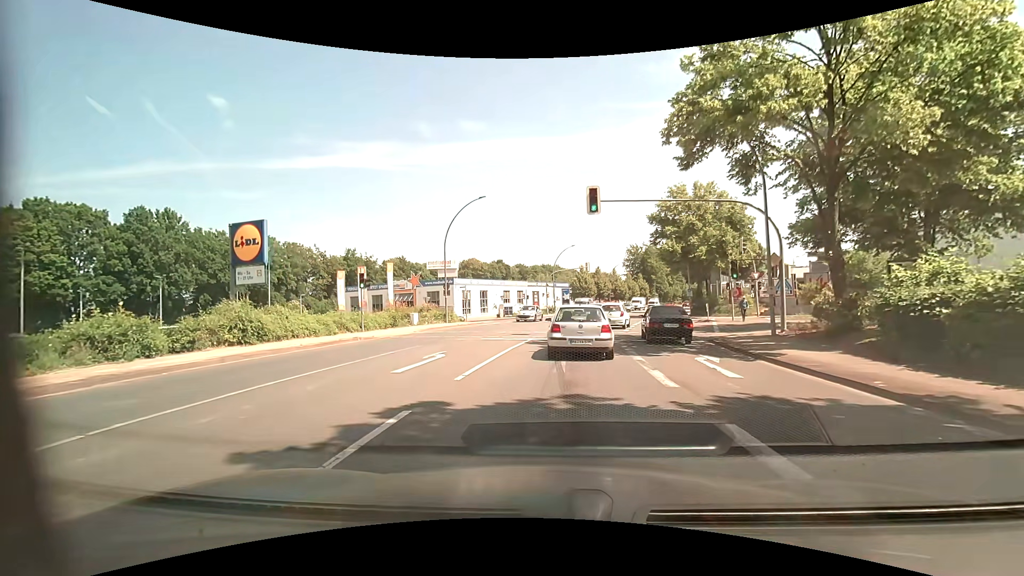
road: primary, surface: asphalt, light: Day
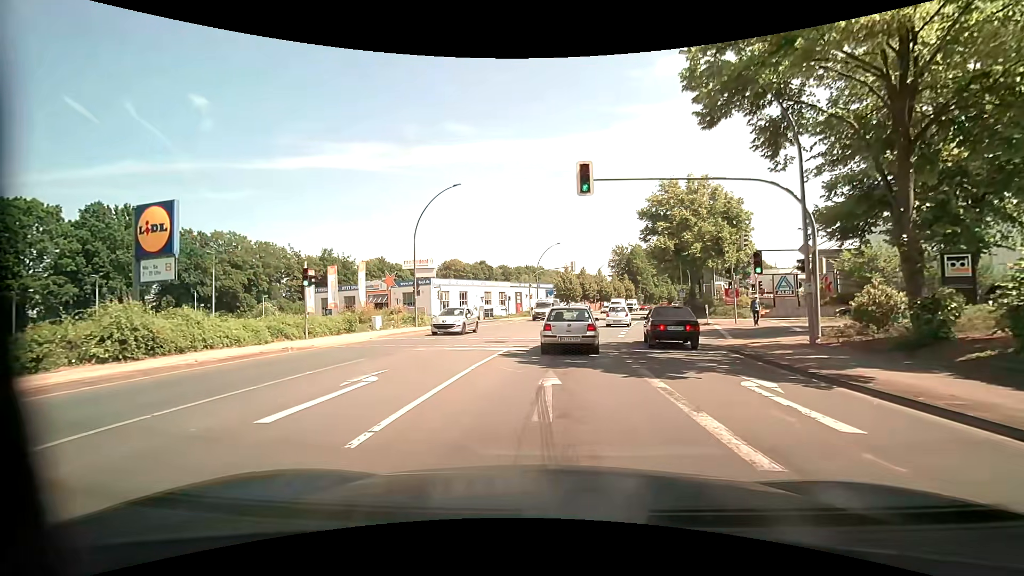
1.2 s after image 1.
(0.0, +4.6) m; 0°
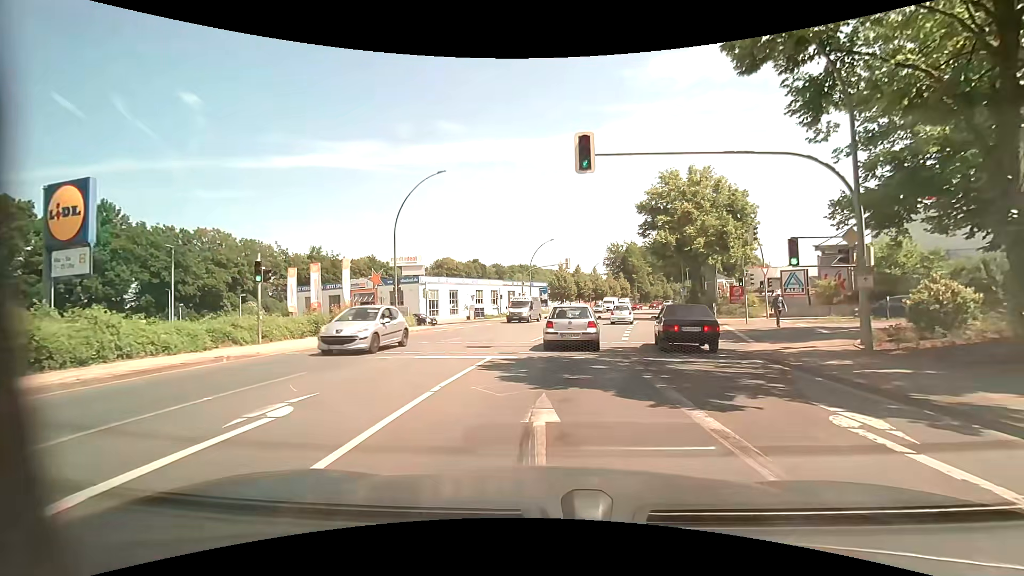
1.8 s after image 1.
(+0.1, +3.2) m; +2°
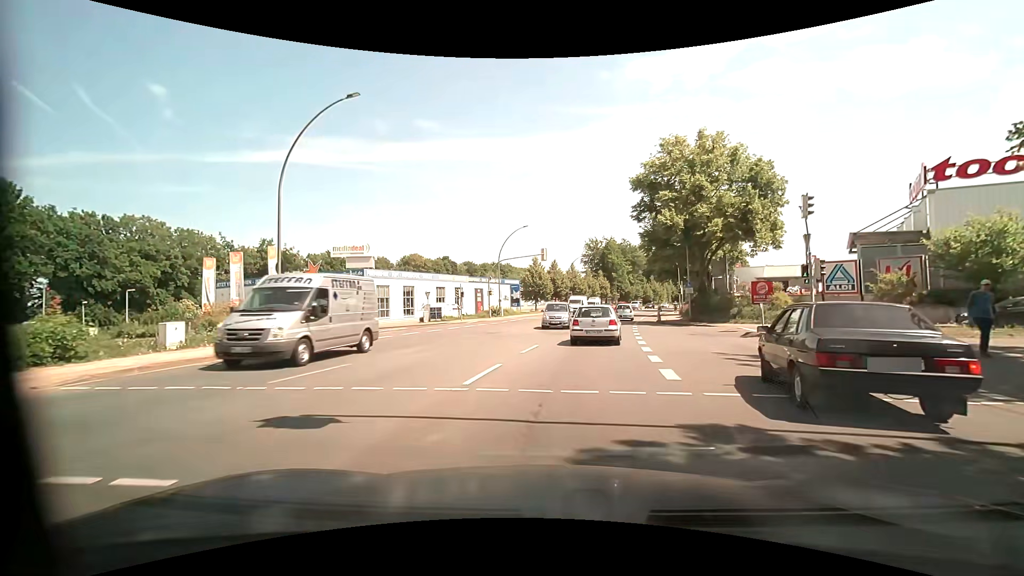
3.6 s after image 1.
(+0.2, +11.2) m; +4°
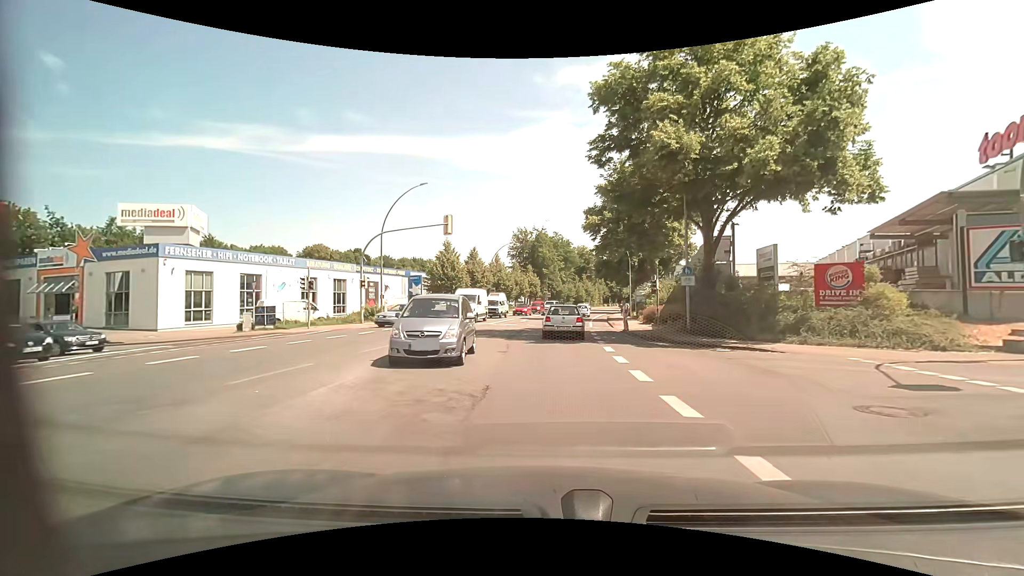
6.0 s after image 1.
(+1.0, +18.6) m; +7°
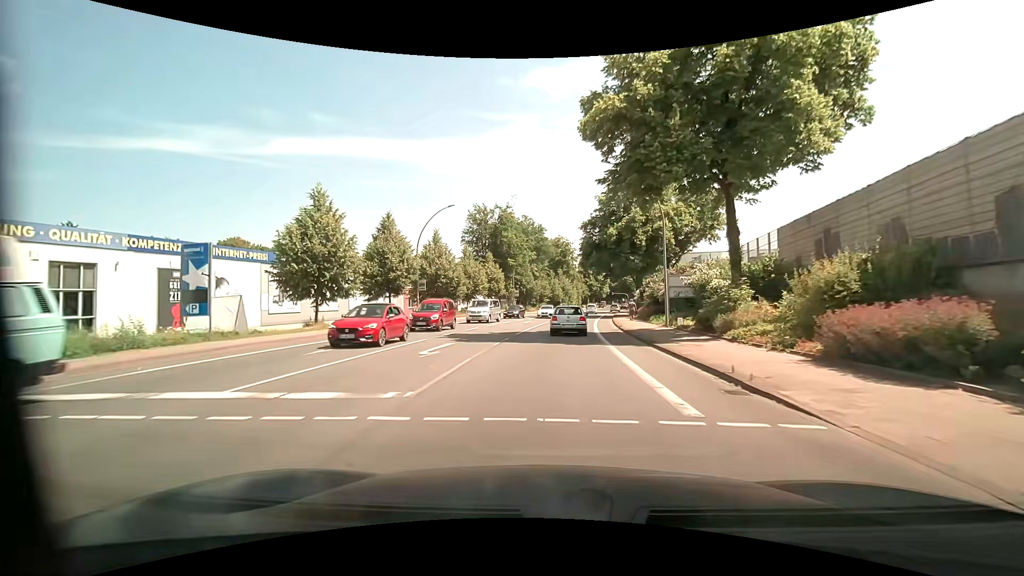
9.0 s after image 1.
(+1.0, +27.5) m; +4°
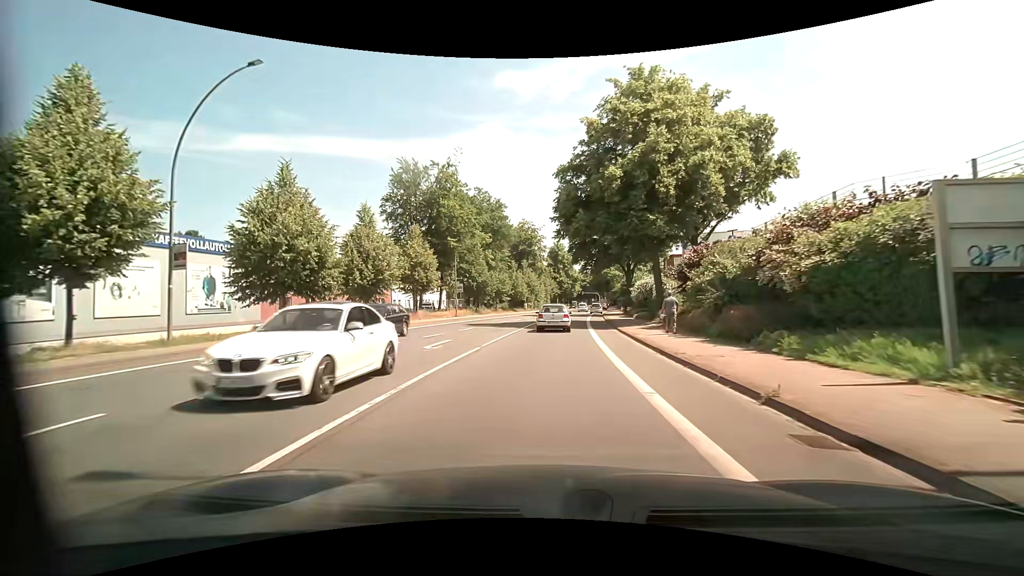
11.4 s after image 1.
(+0.9, +25.4) m; +3°
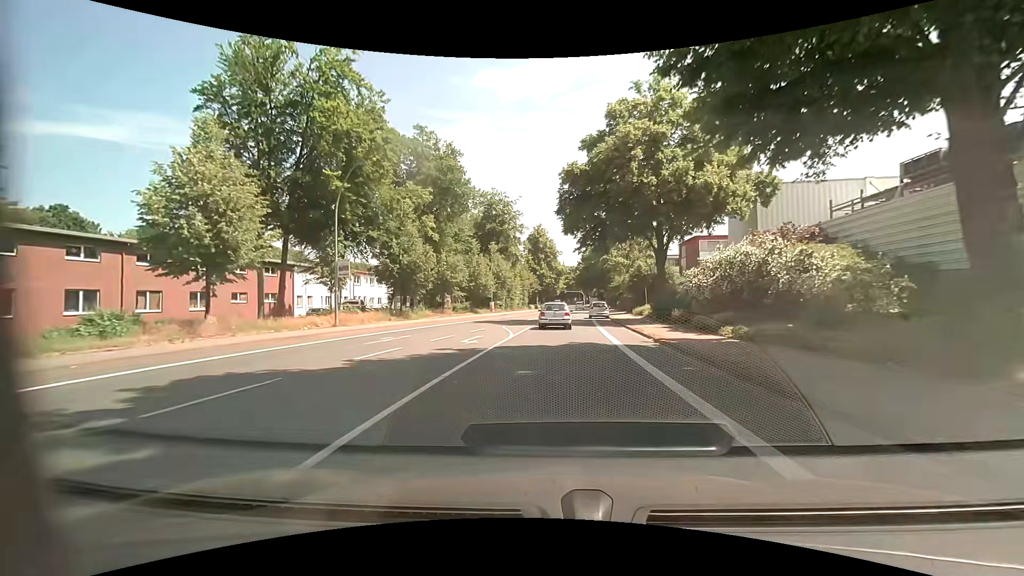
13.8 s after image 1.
(+0.8, +27.4) m; +3°
(0, +10) (0, +20) (+1, +30) (+2, +40) (+2, +50) (+3, +60) (+4, +70) (+5, +80) (+6, +90) (+7, +100) m
